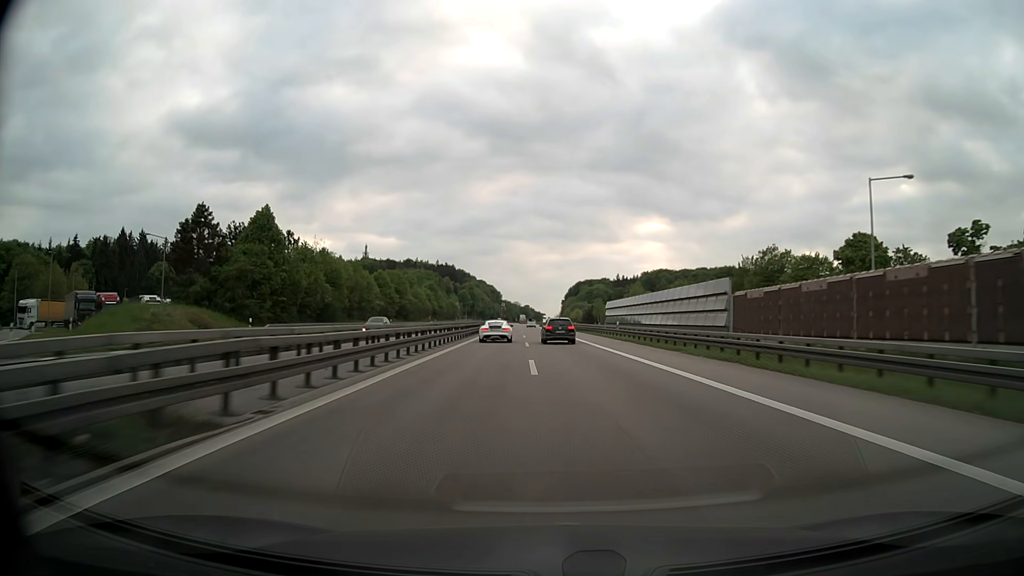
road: motorway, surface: asphalt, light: Day
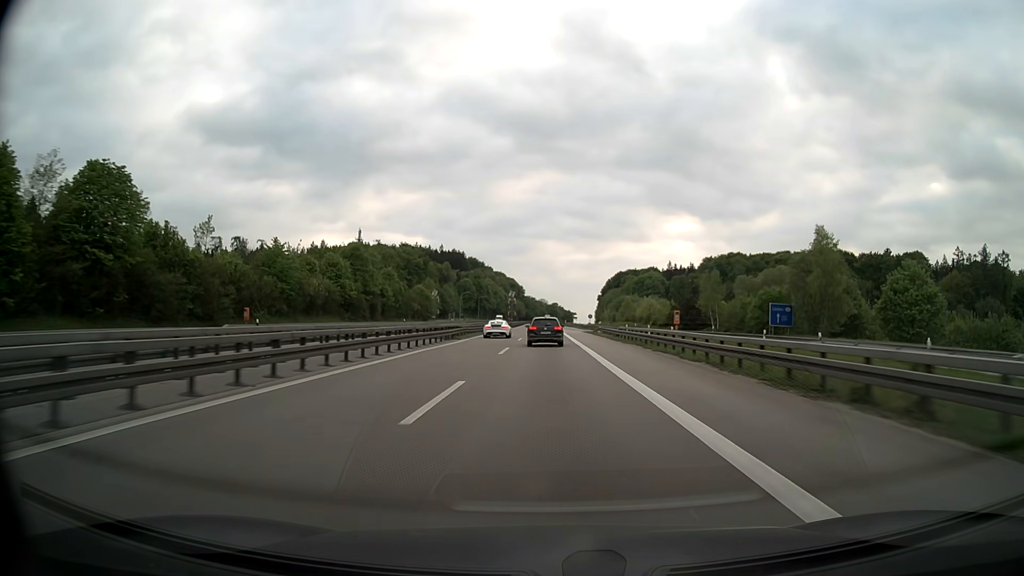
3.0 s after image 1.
(-1.9, +98.1) m; -2°
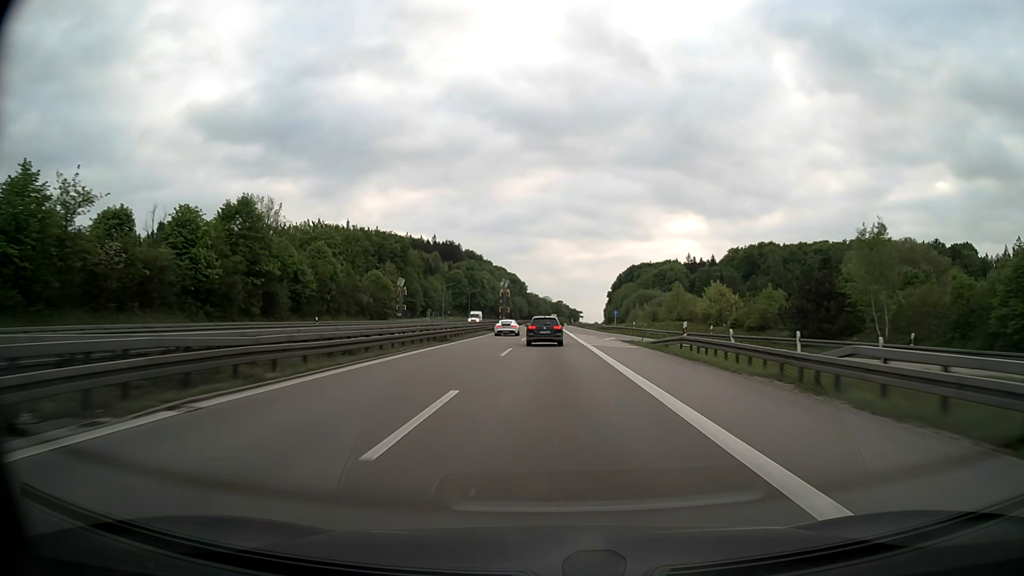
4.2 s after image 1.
(-0.1, +38.3) m; 0°
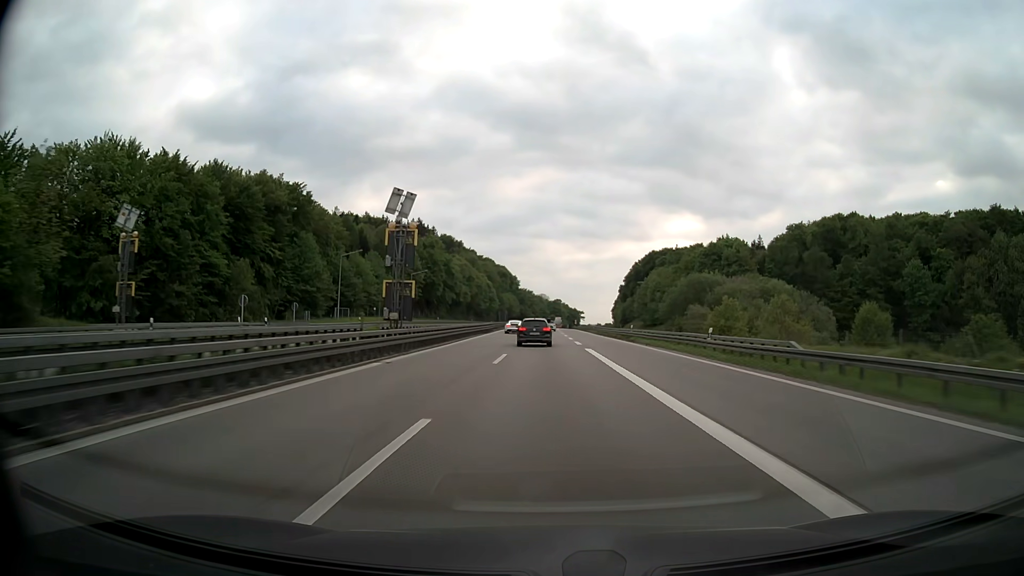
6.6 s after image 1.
(+0.1, +75.6) m; 0°
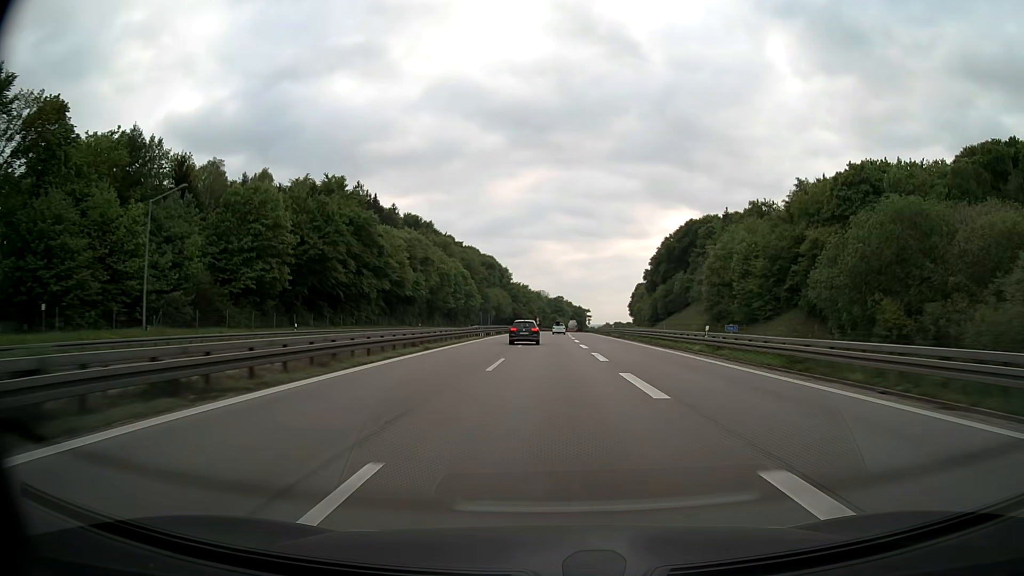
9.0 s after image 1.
(-0.1, +75.4) m; 0°
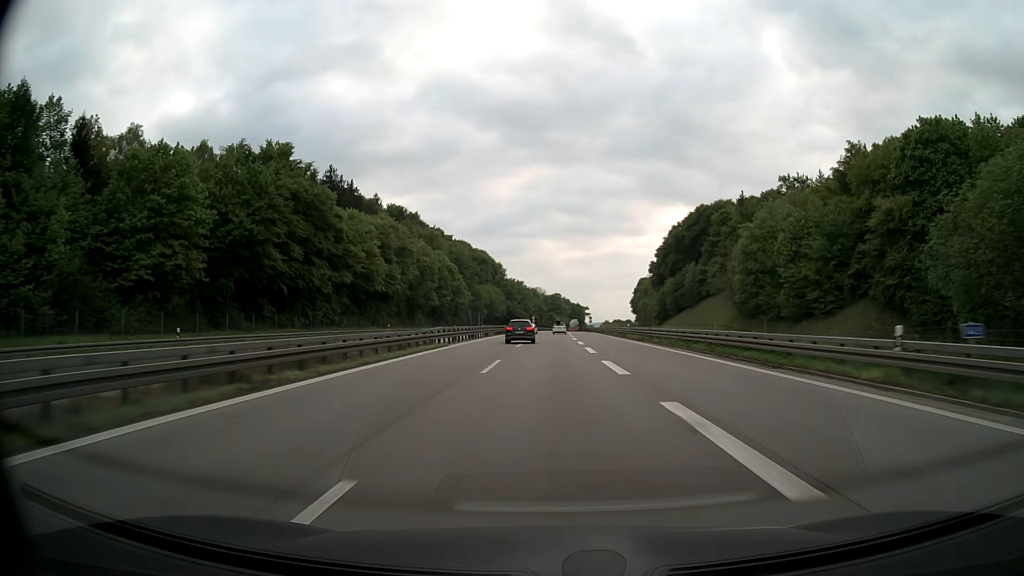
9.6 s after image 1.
(0.0, +18.9) m; 0°
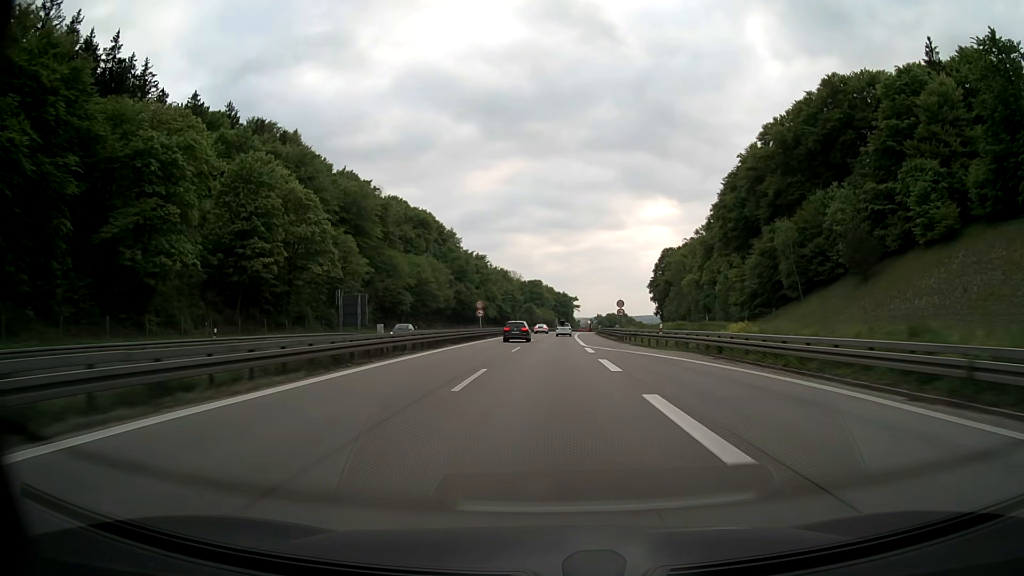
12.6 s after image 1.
(+1.2, +94.9) m; +2°
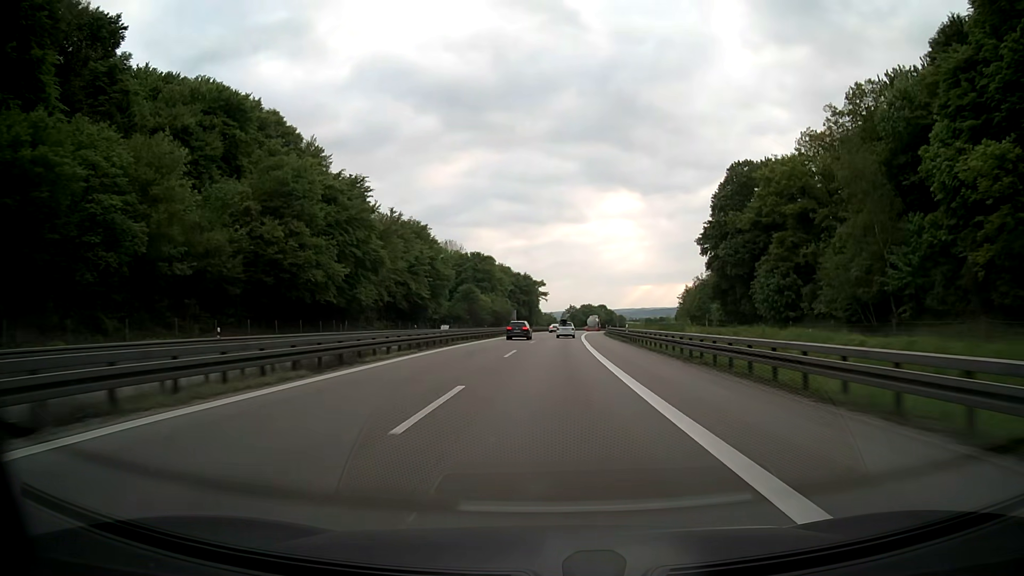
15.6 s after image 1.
(+2.2, +95.3) m; +3°
(0, +10) (0, +20) (0, +30) (+1, +40) (+1, +50) (+2, +60) (+2, +70) (+3, +80) (+3, +90) (+4, +100) m
